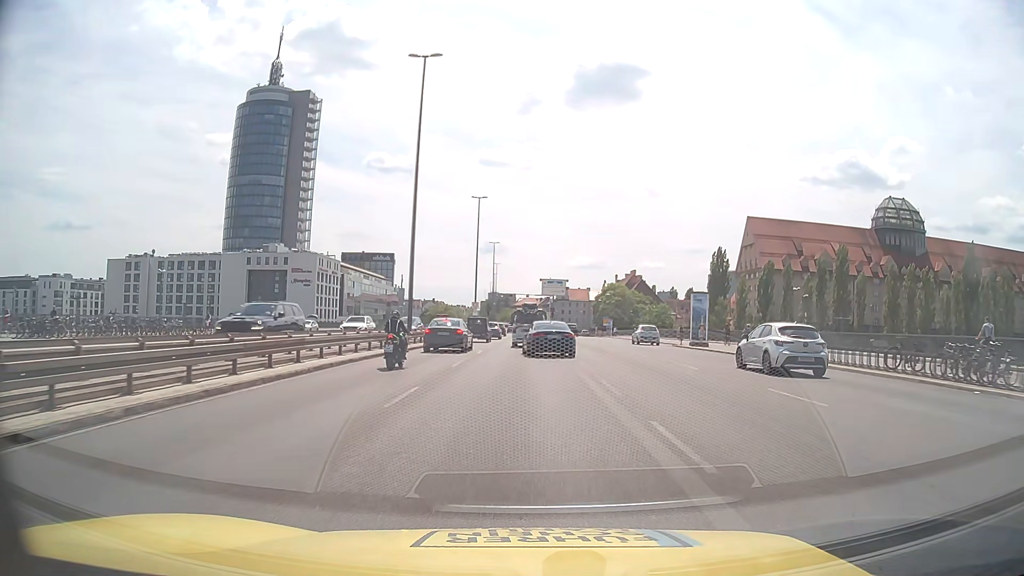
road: trunk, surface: asphalt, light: Day
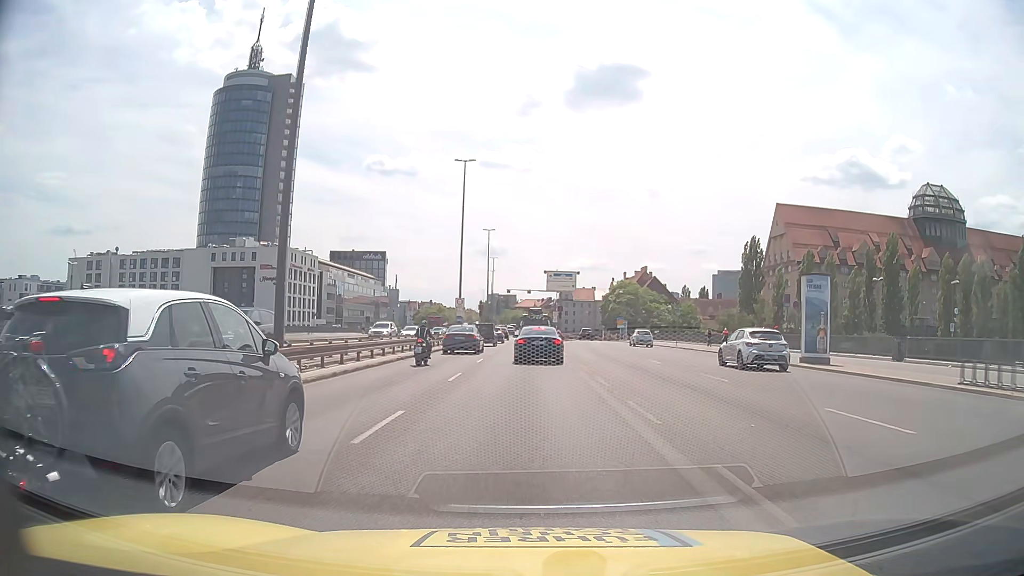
(-0.1, +20.5) m; 0°
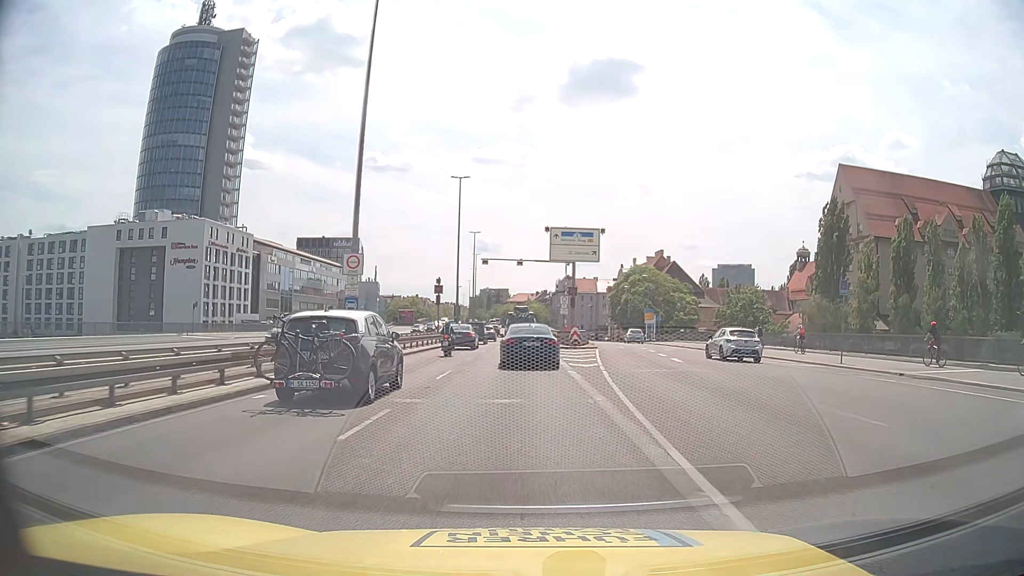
(+0.4, +36.3) m; +1°
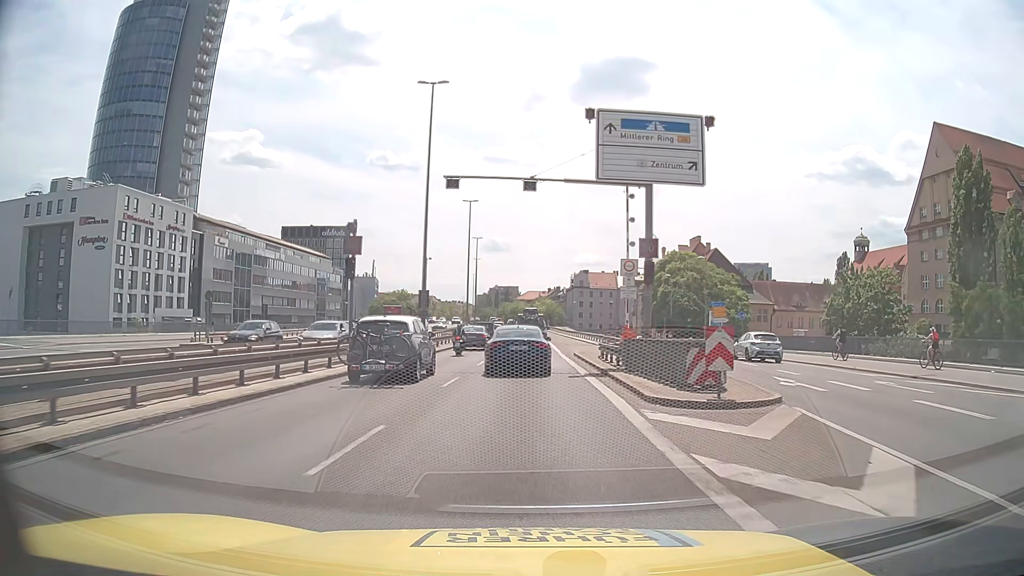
(-0.2, +28.6) m; -1°
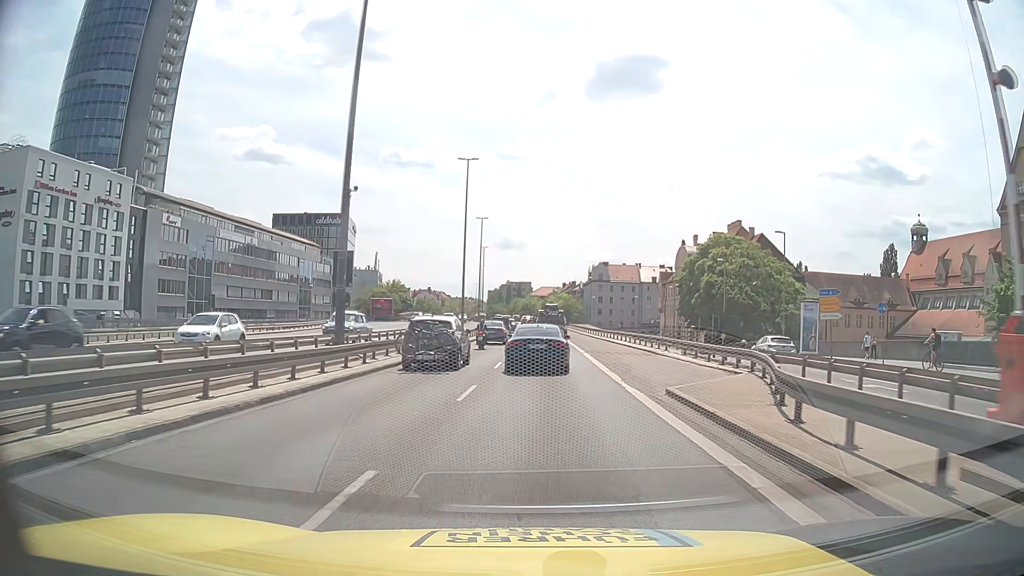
(-0.2, +20.9) m; -1°
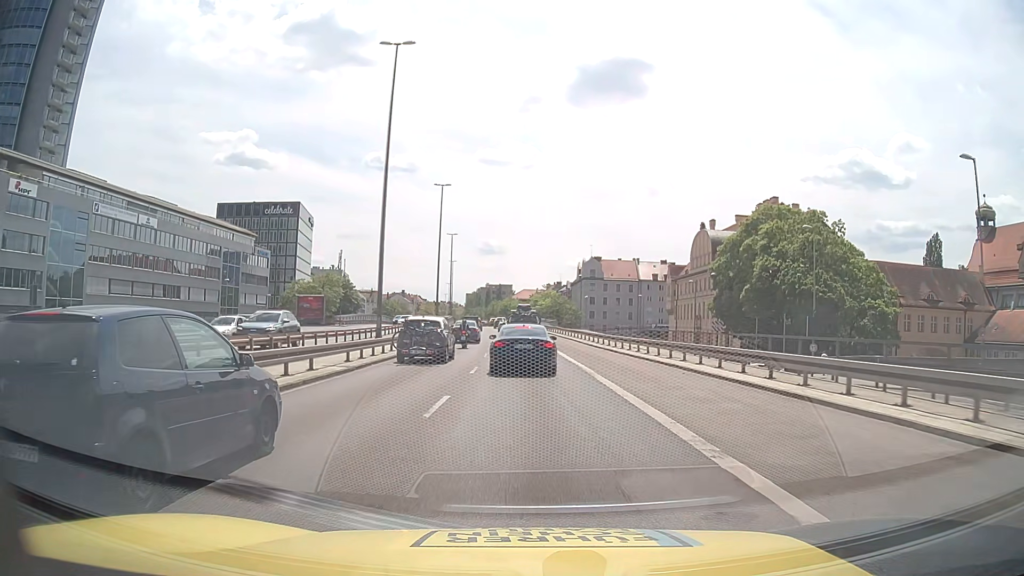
(+0.6, +29.7) m; +2°
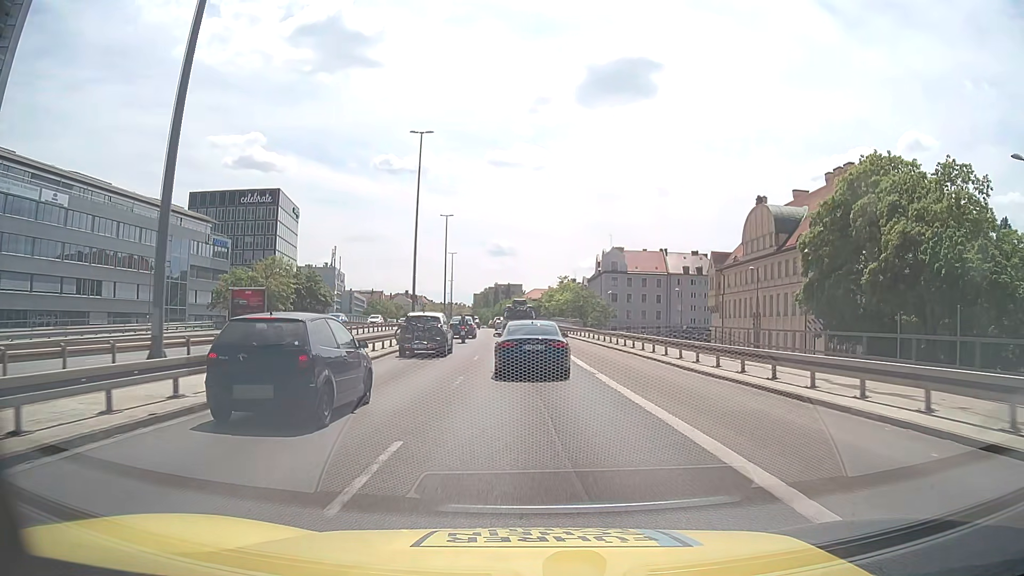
(-0.2, +23.3) m; -1°
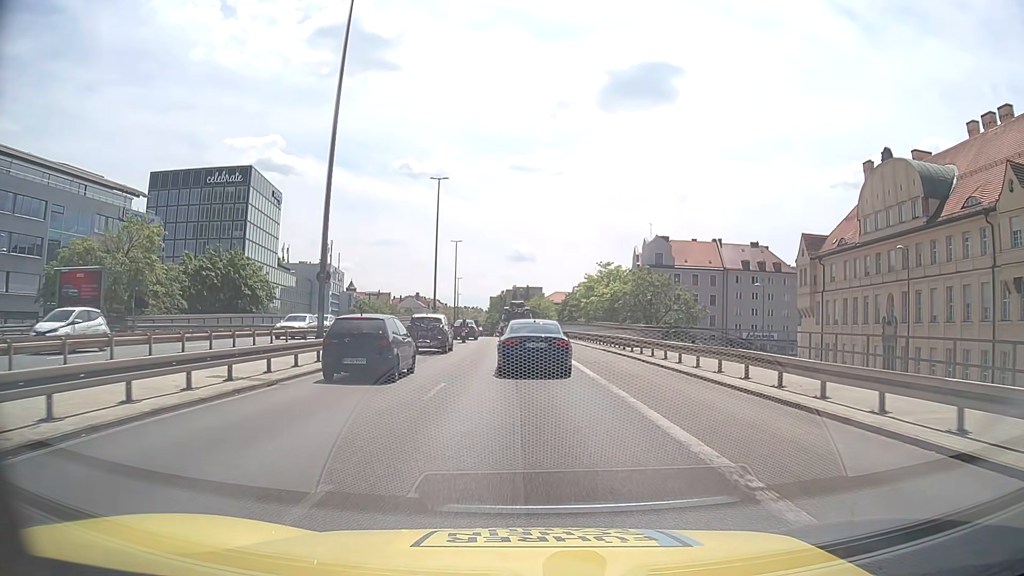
(-0.5, +29.3) m; -2°
(0, +10) (0, +20) (-1, +30) (-1, +40) (-1, +50) (-2, +60) (-2, +70) (-3, +80) (-3, +90) (-4, +100) m
